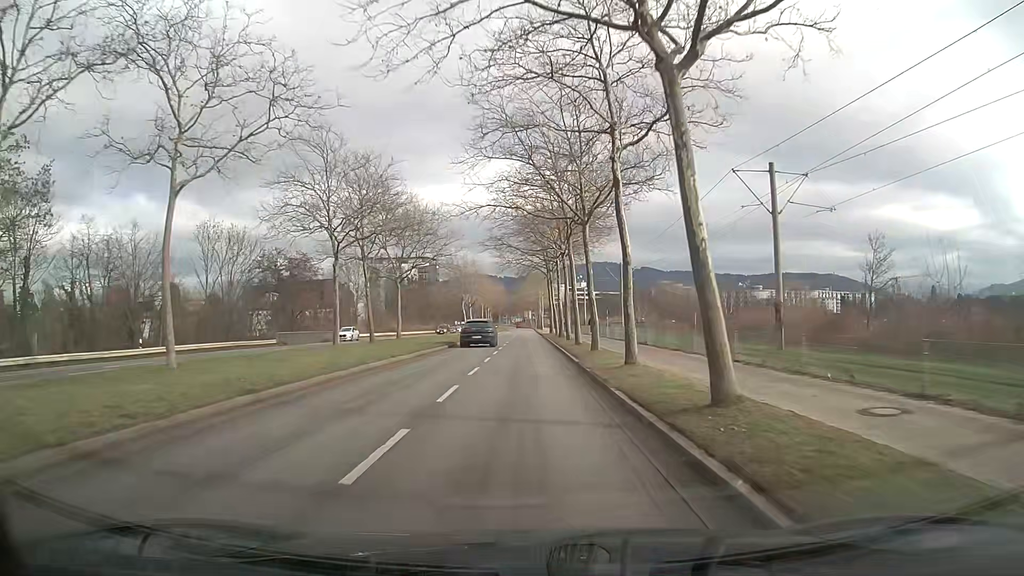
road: secondary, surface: asphalt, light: Day
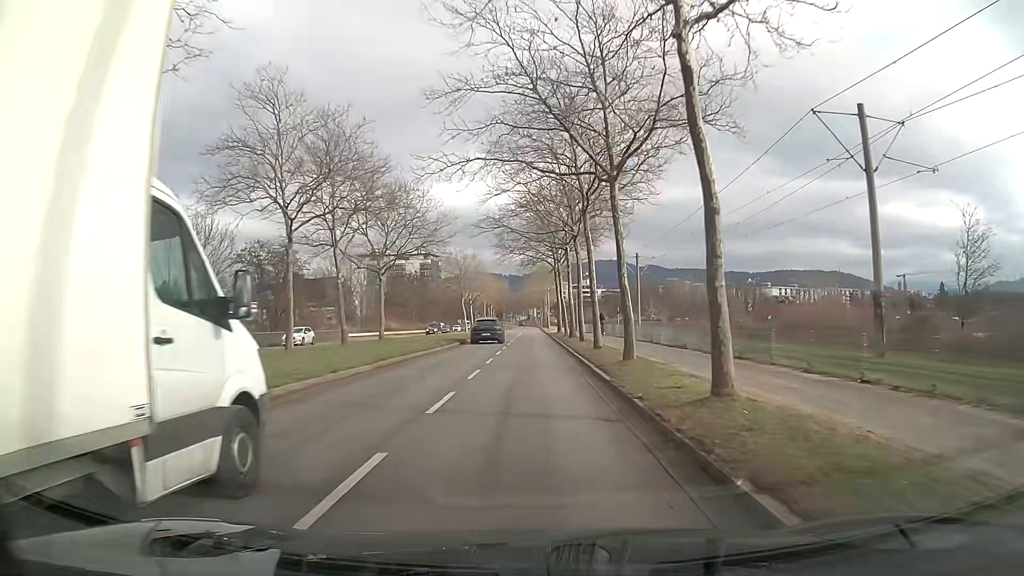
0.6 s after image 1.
(0.0, +7.7) m; -1°
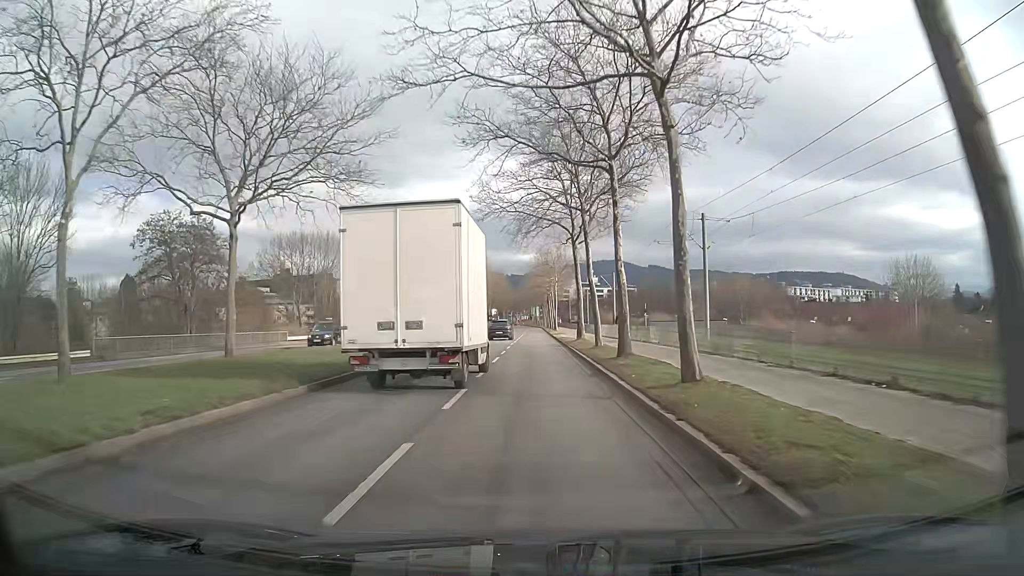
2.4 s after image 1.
(0.0, +23.5) m; 0°
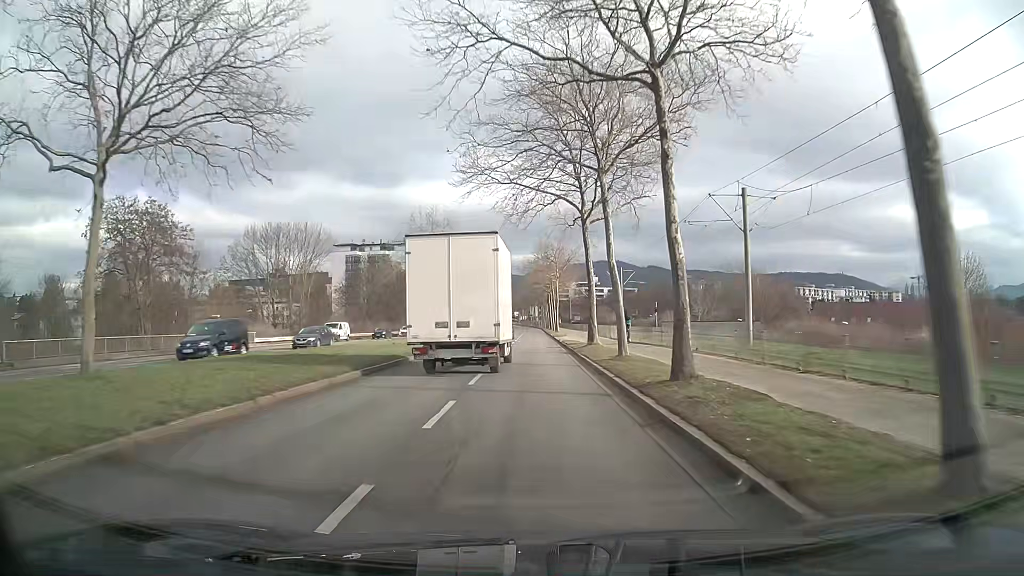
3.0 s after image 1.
(0.0, +7.9) m; 0°
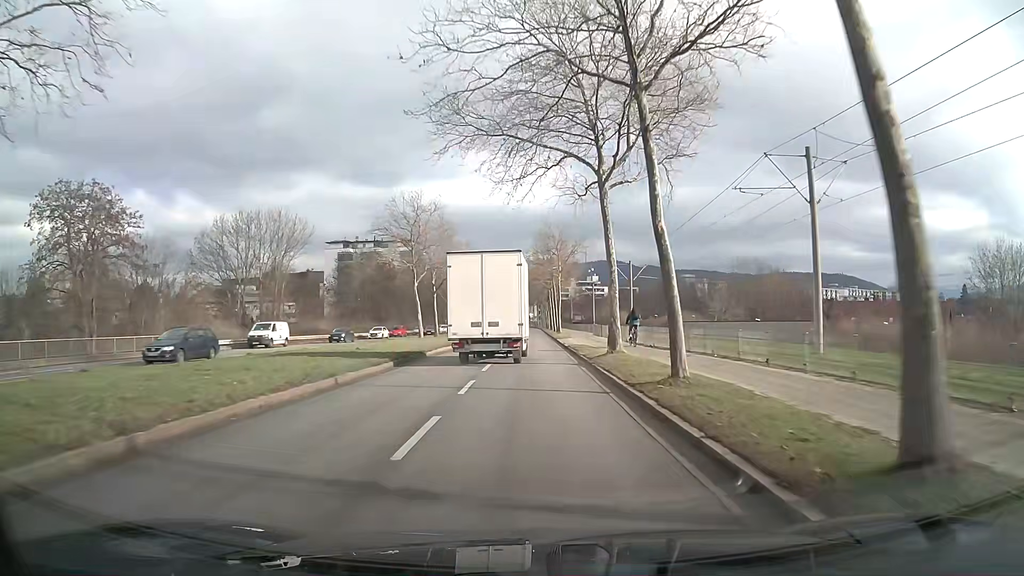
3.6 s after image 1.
(0.0, +8.0) m; 0°
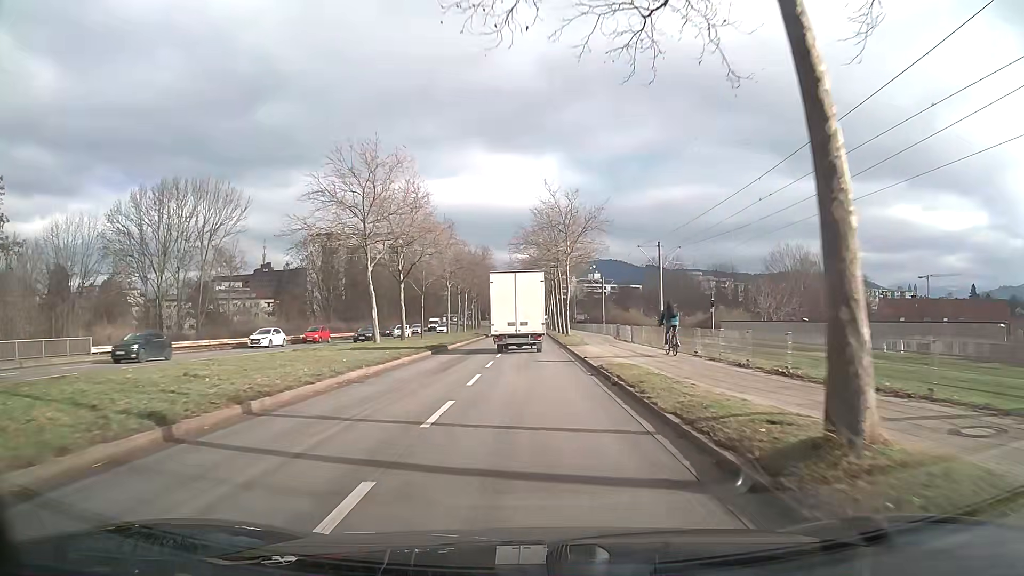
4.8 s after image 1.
(0.0, +16.0) m; 0°
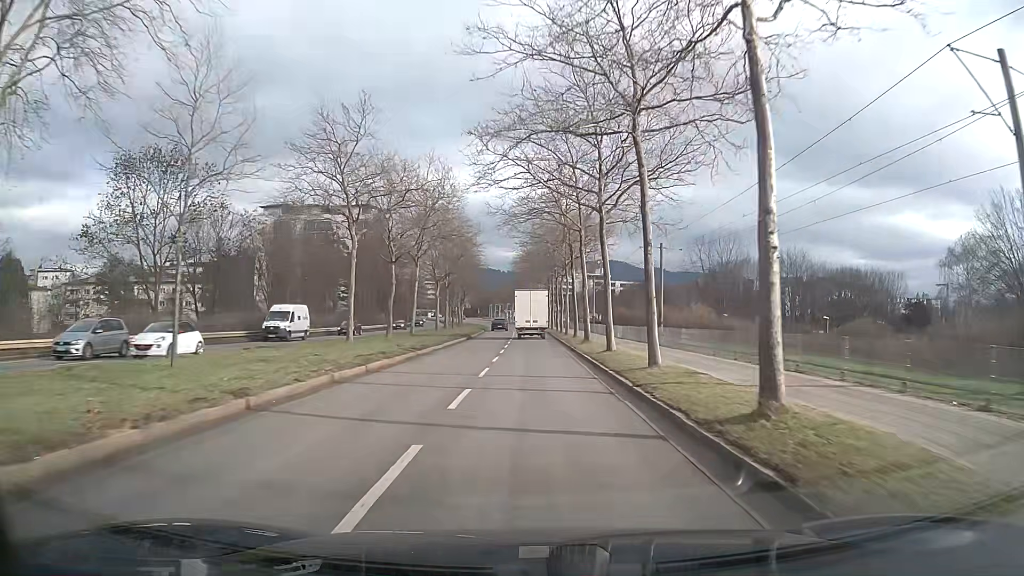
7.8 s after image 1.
(-0.1, +40.5) m; 0°
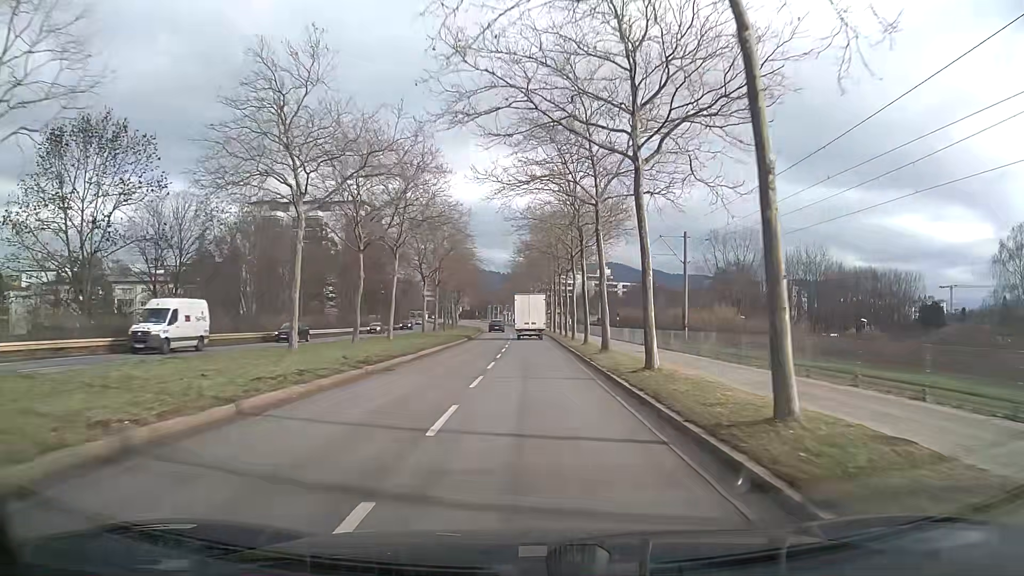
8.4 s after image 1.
(0.0, +8.1) m; 0°
(0, +10) (0, +20) (0, +30) (0, +40) (0, +50) (0, +60) (0, +70) (-1, +80) (-1, +90) (-2, +100) m
